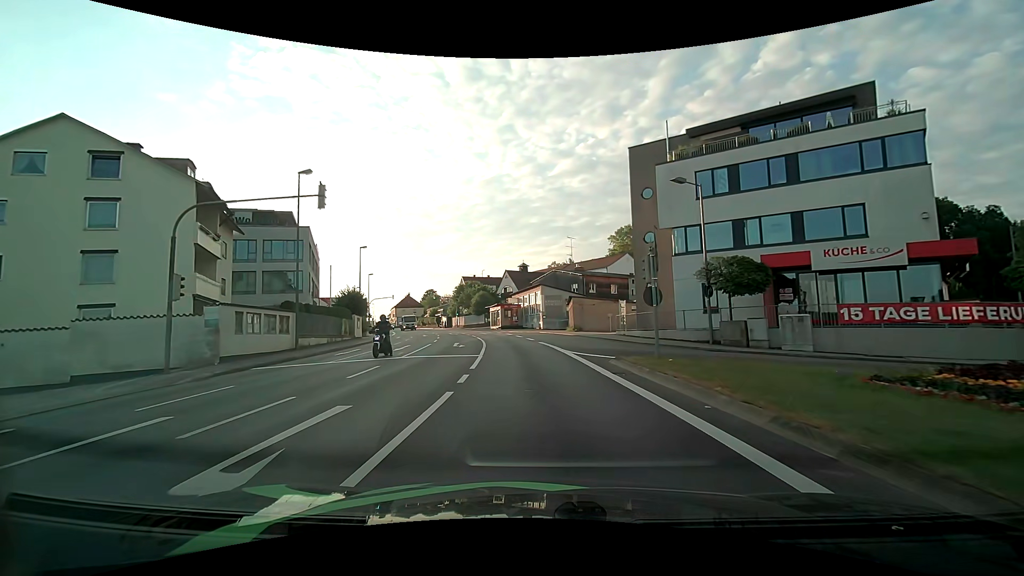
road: tertiary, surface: asphalt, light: Day
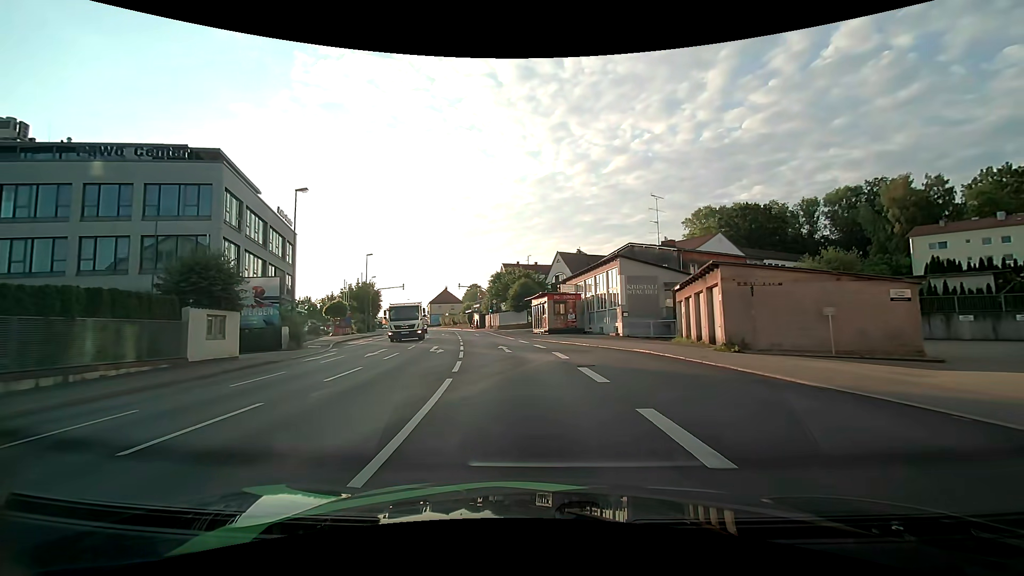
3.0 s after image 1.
(-1.3, +26.8) m; -6°
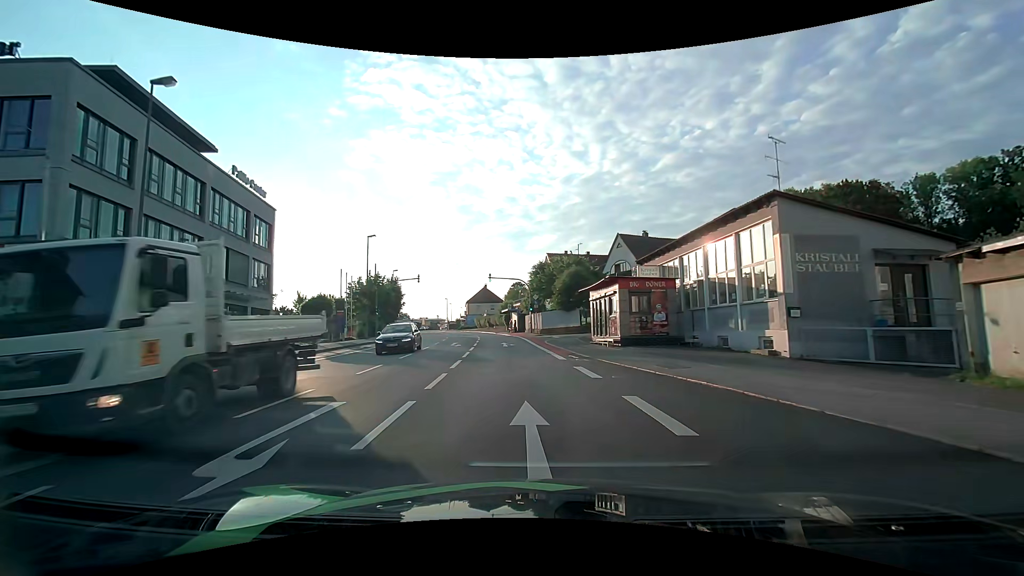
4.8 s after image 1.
(-0.7, +16.6) m; -5°
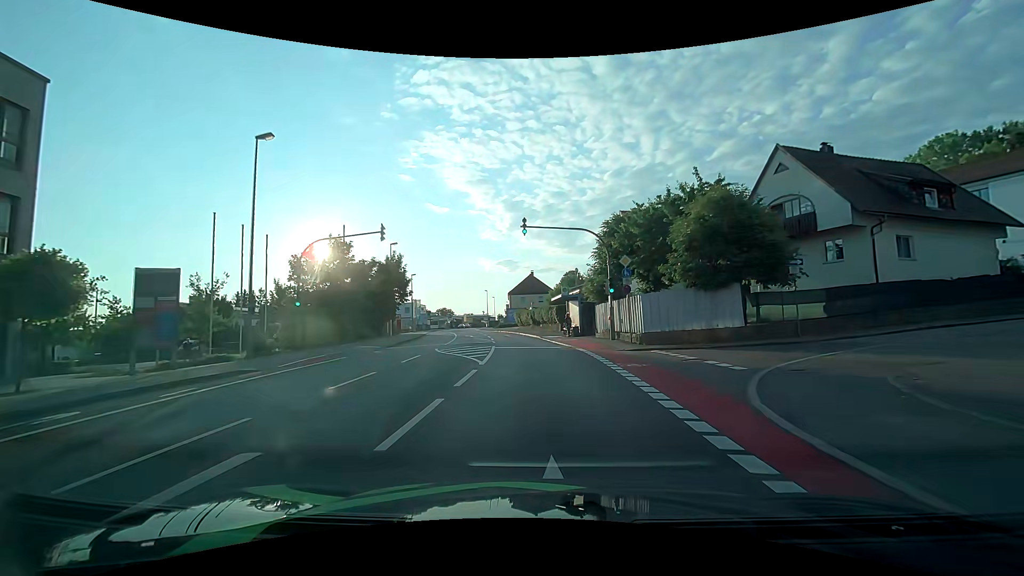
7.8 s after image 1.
(-1.8, +27.7) m; -6°
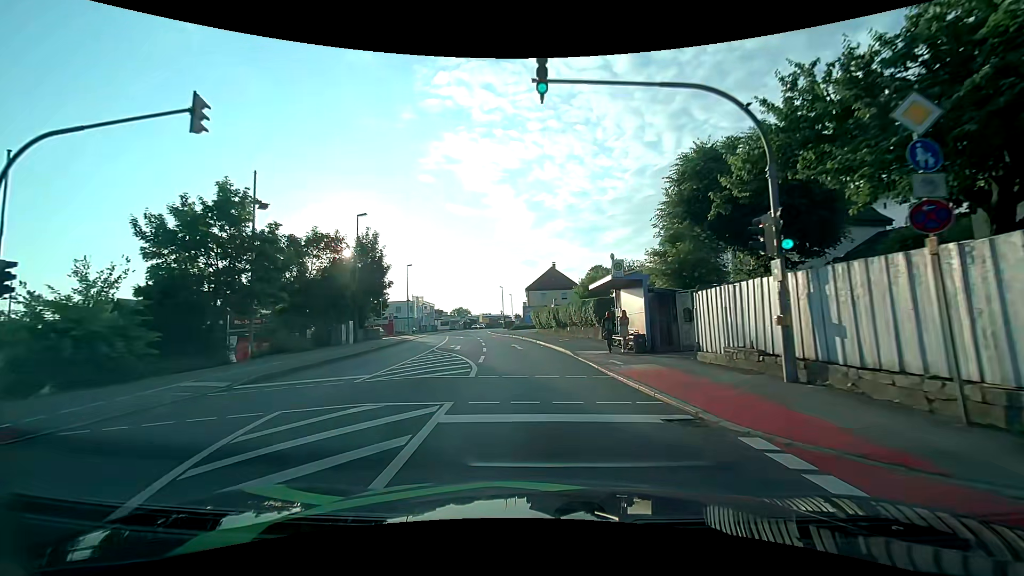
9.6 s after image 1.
(-0.3, +16.3) m; -3°
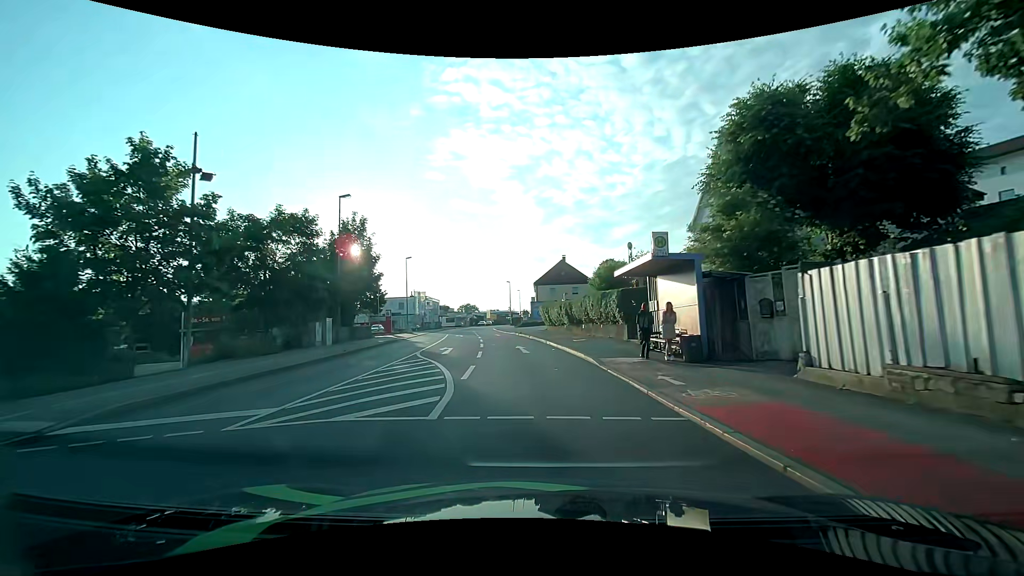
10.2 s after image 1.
(0.0, +5.4) m; -1°
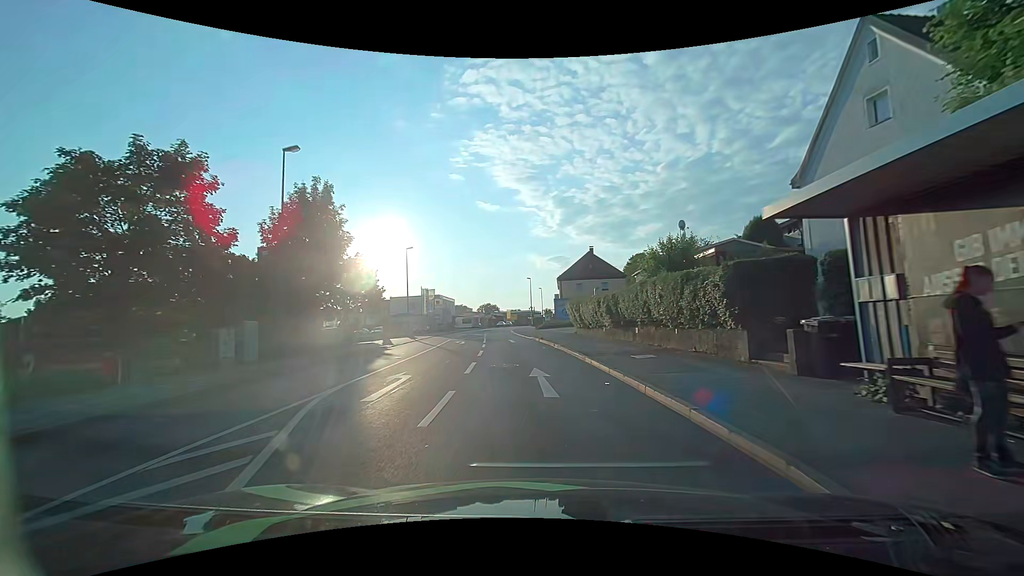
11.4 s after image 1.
(-0.2, +10.8) m; -3°
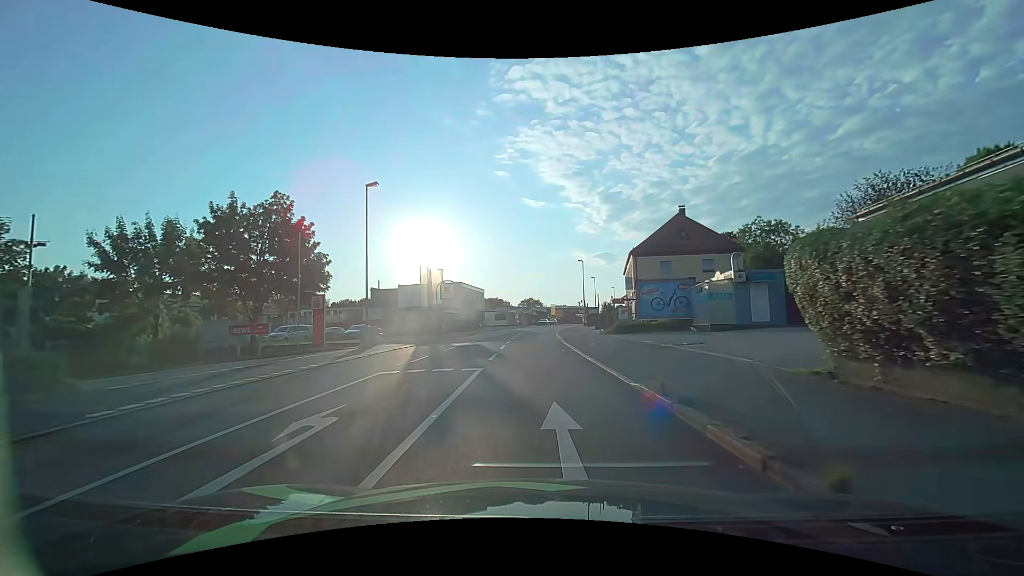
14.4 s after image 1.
(-1.4, +26.8) m; -5°
